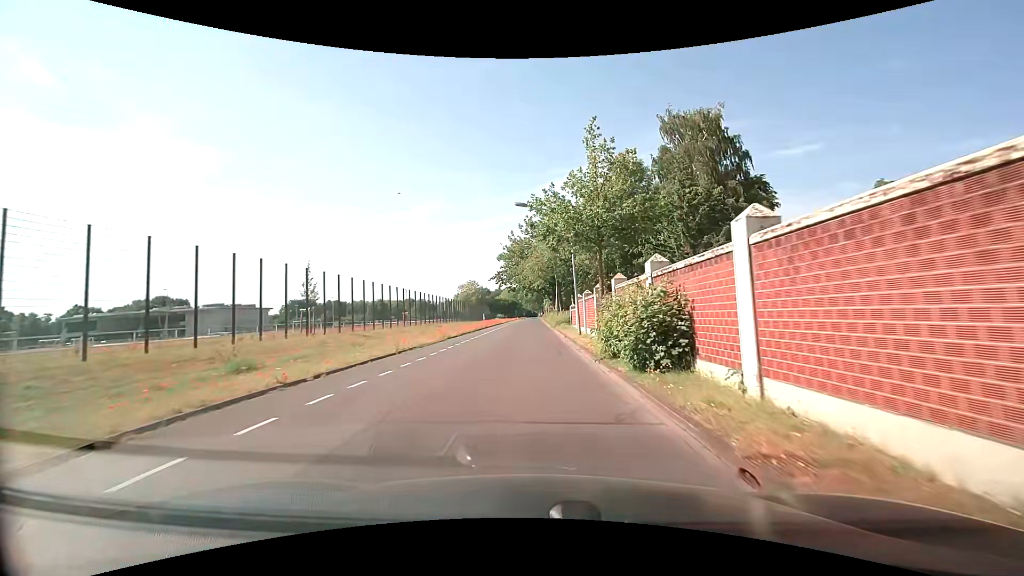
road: tertiary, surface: asphalt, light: Day
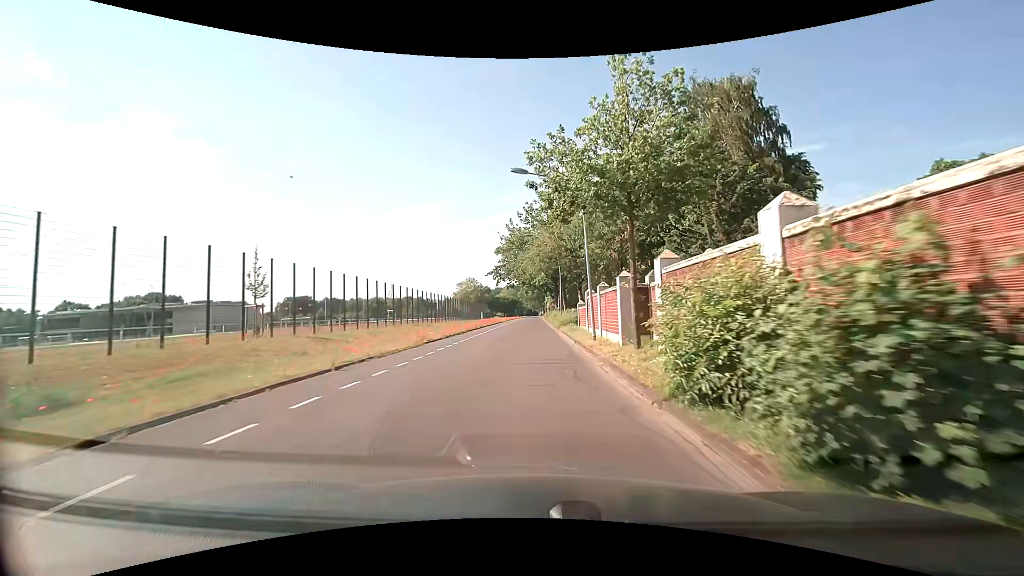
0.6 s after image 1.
(0.0, +6.7) m; 0°
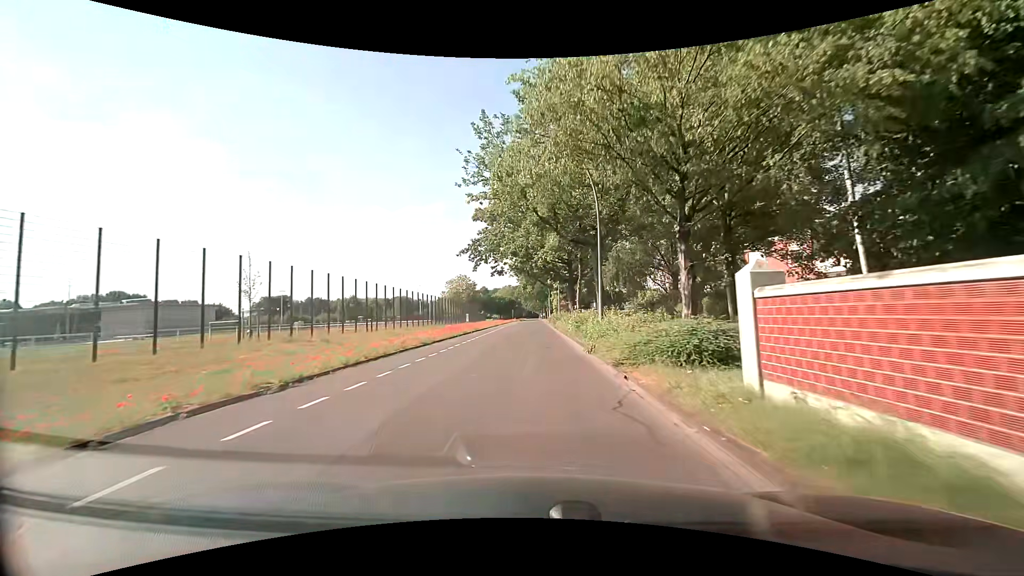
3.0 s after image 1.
(-0.1, +27.9) m; 0°
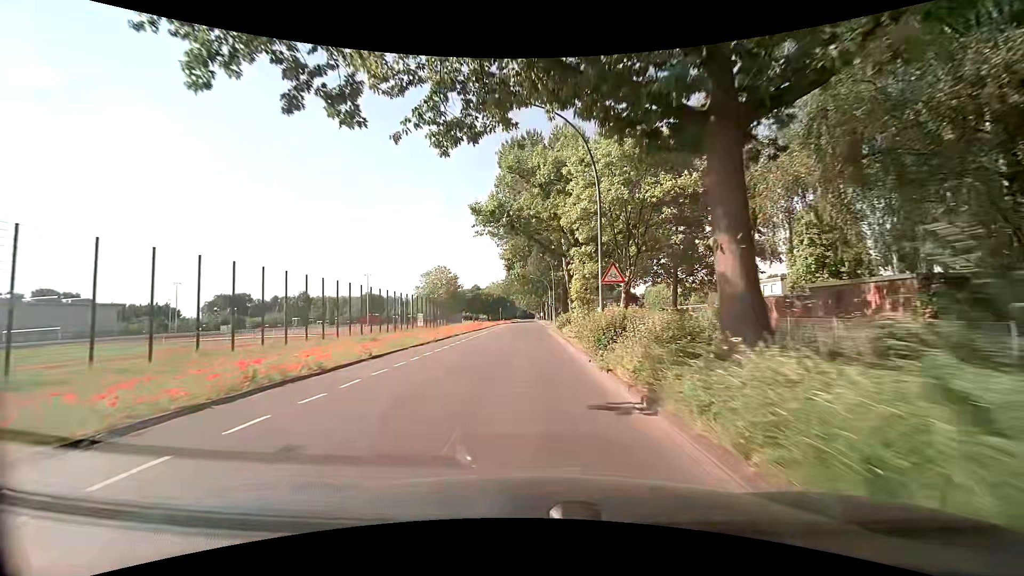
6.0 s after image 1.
(+0.2, +37.0) m; +1°
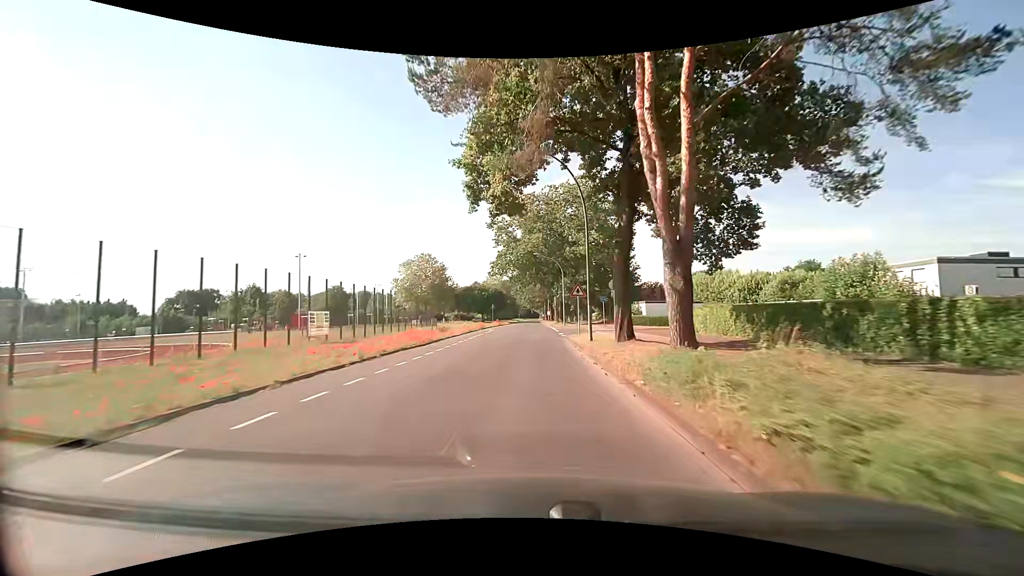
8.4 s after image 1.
(-0.2, +29.7) m; -1°
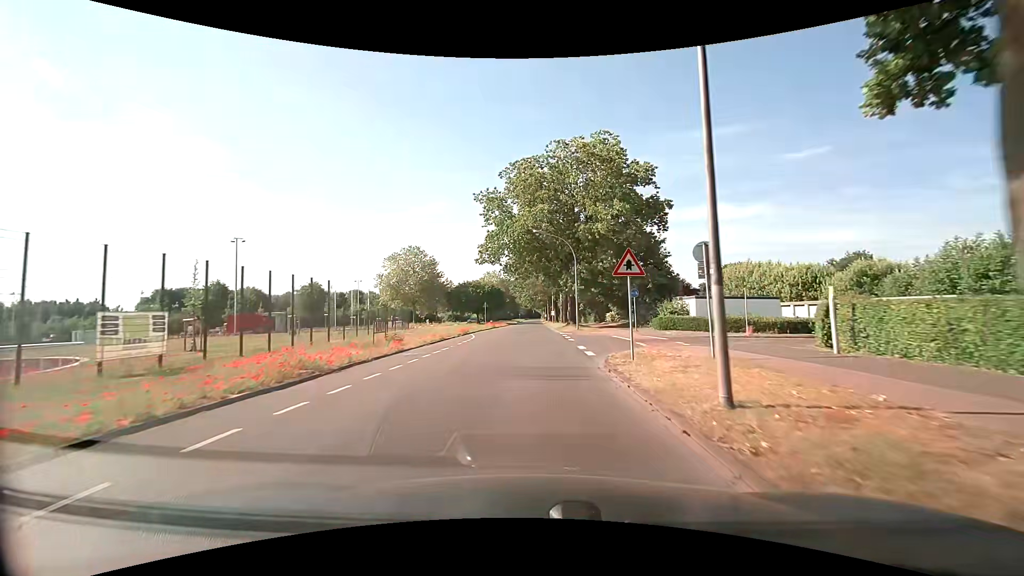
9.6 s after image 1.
(0.0, +14.7) m; +1°
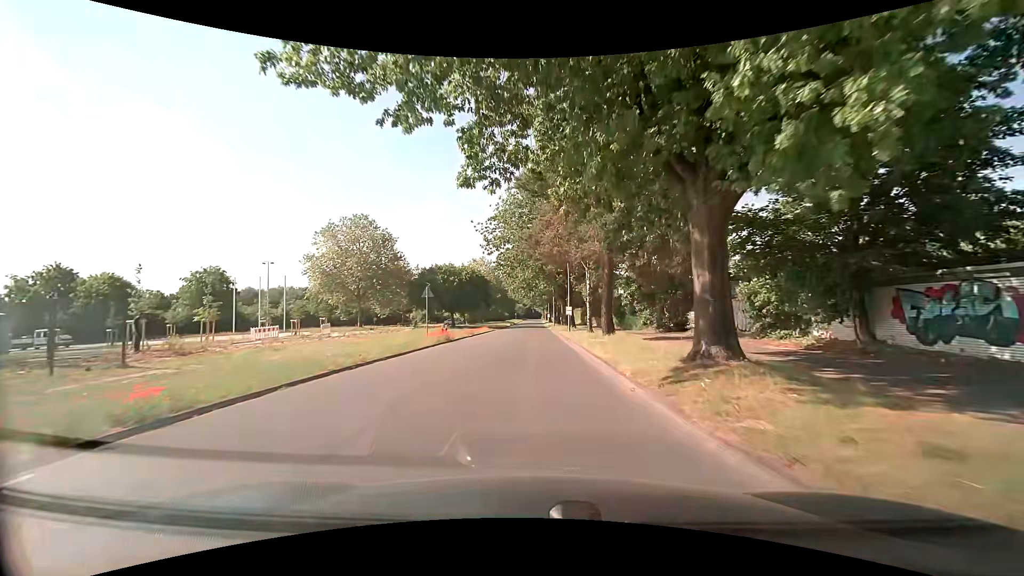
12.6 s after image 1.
(-0.4, +36.7) m; 0°
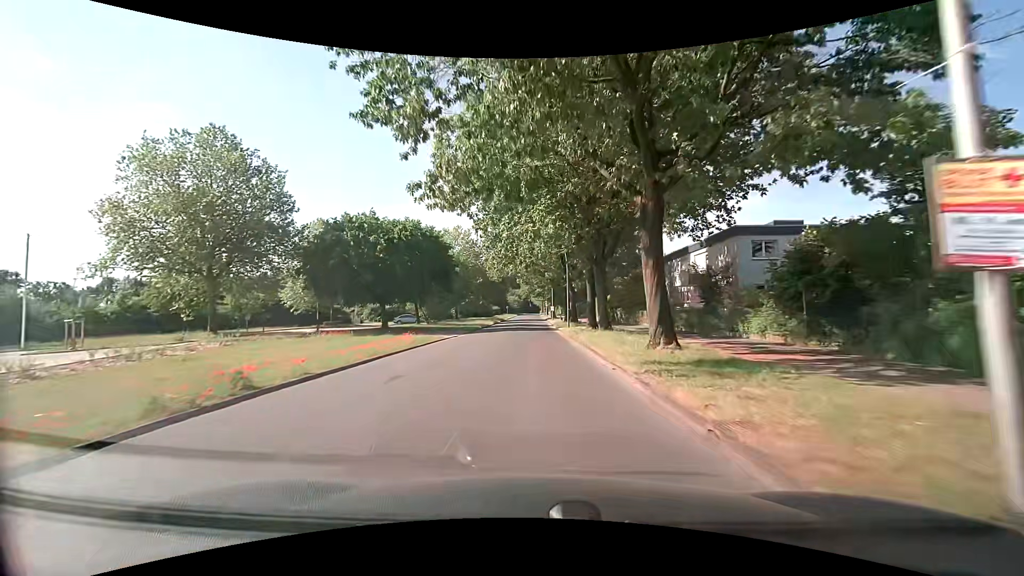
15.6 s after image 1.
(0.0, +37.1) m; 0°
(0, +10) (0, +20) (0, +30) (0, +40) (+1, +50) (+1, +60) (+1, +70) (+1, +80) (+1, +90) (+1, +100) m
